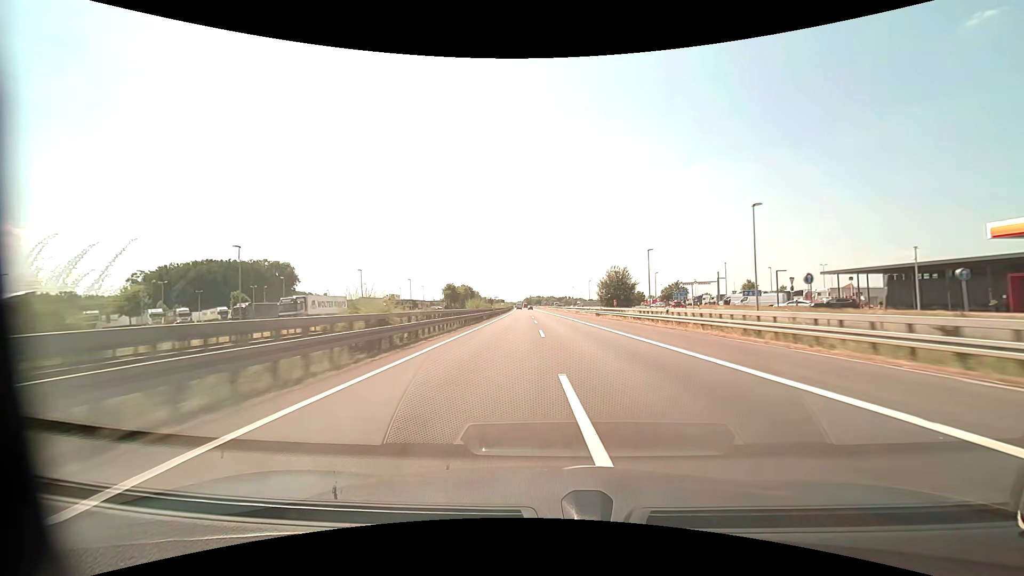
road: motorway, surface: asphalt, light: Day
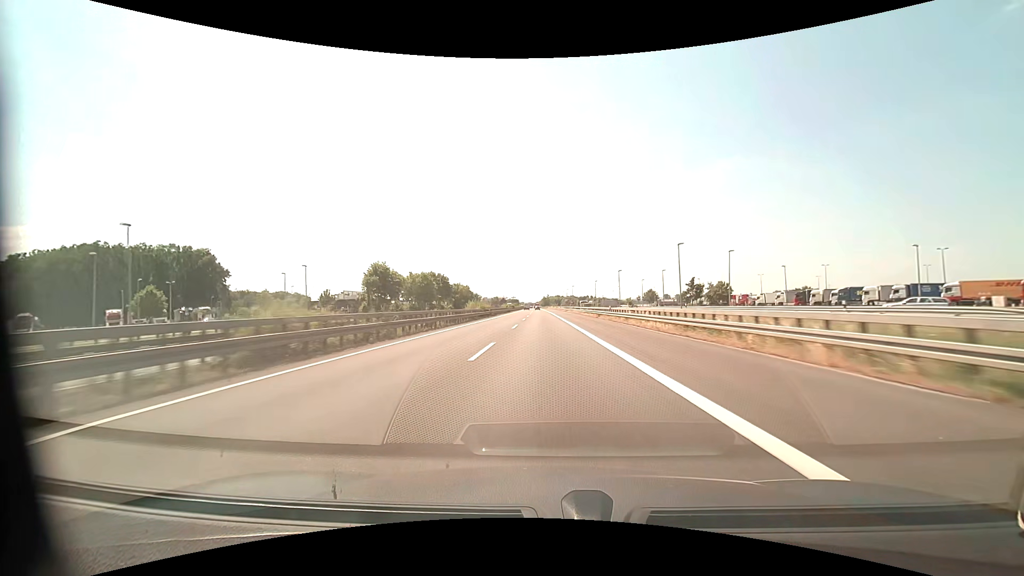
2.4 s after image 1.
(-0.5, +81.6) m; -2°
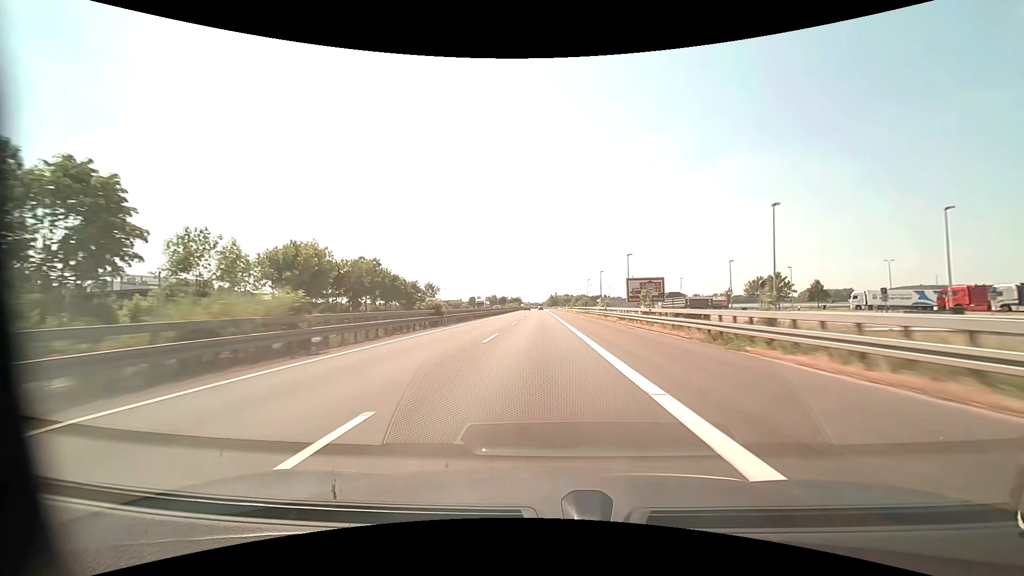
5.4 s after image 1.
(-1.1, +102.2) m; -1°
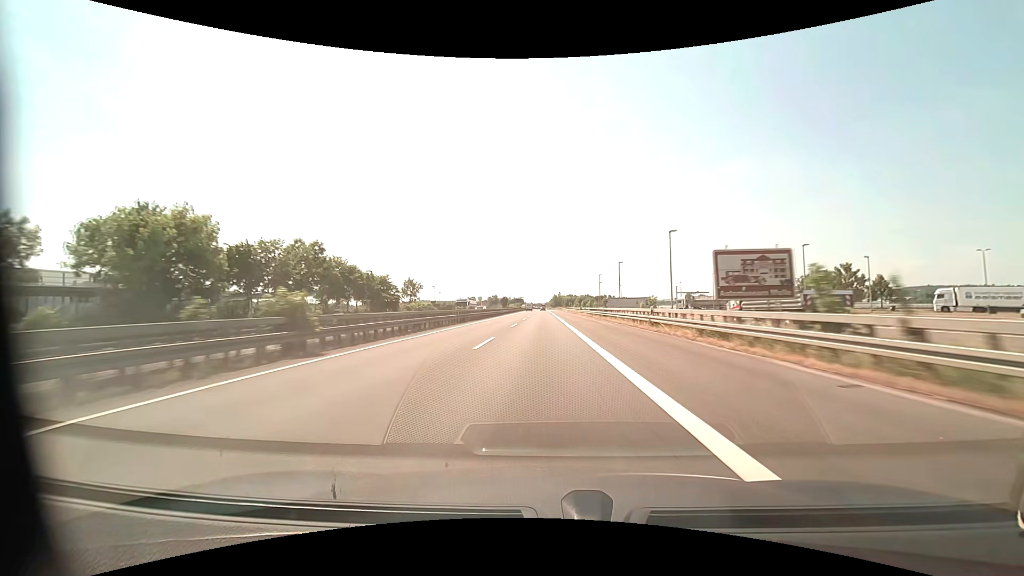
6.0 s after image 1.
(-0.1, +20.5) m; 0°
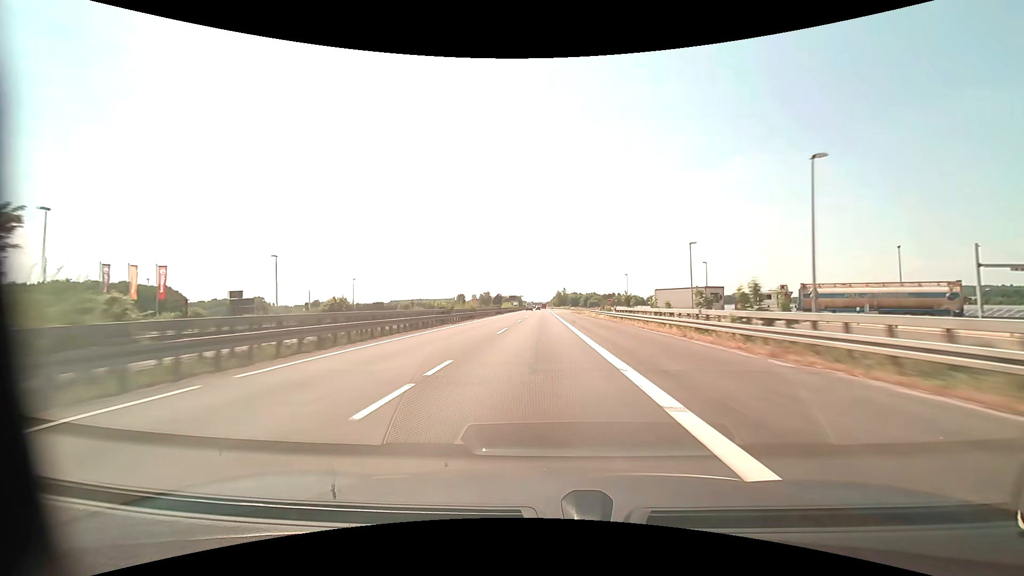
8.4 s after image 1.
(-0.3, +82.0) m; 0°
(0, +10) (0, +20) (0, +30) (0, +40) (0, +50) (0, +60) (0, +70) (0, +80) (0, +90) (0, +100) m
